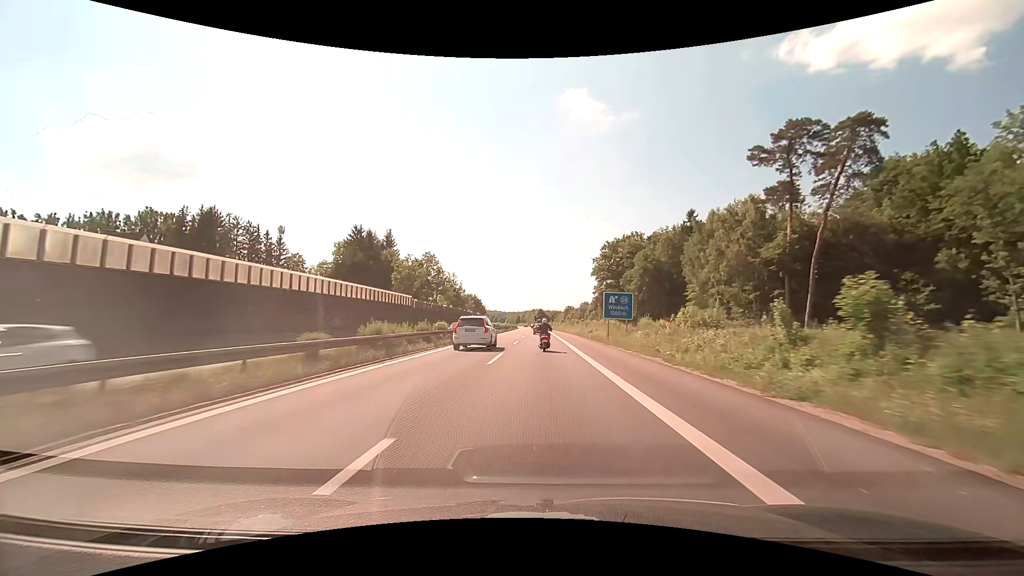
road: motorway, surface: asphalt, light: Day
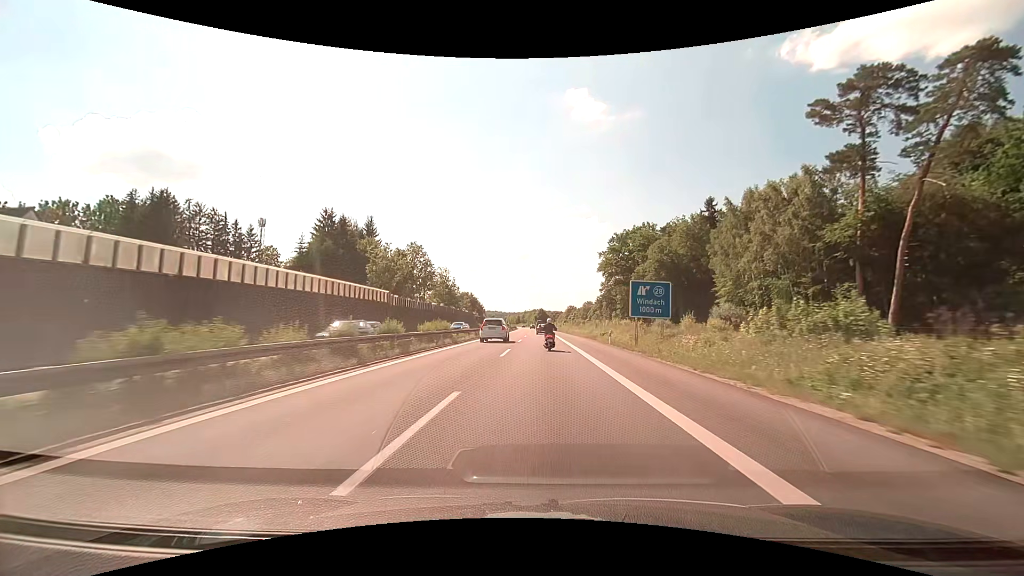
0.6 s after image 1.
(0.0, +13.1) m; 0°
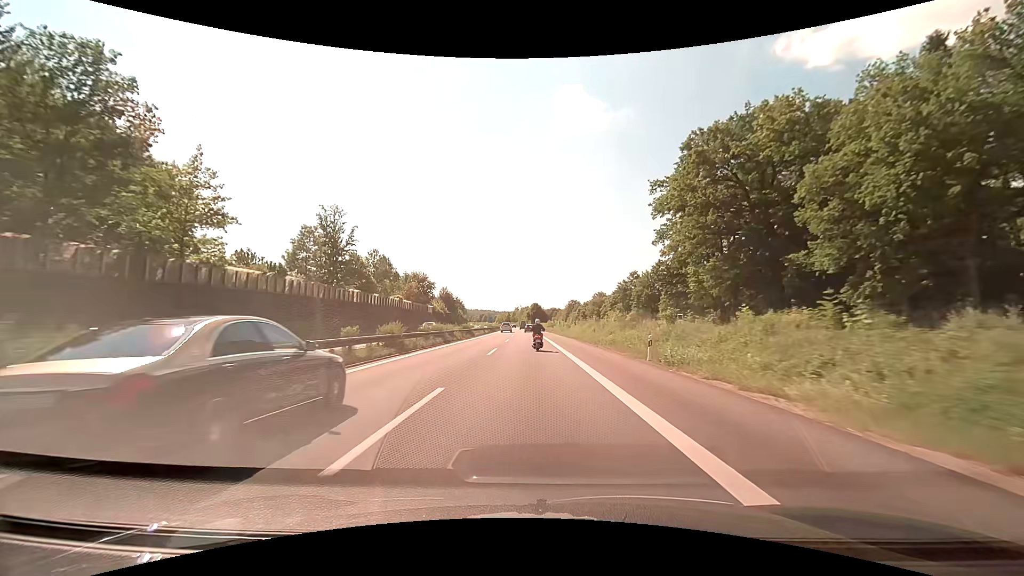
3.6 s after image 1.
(+0.8, +67.2) m; +1°
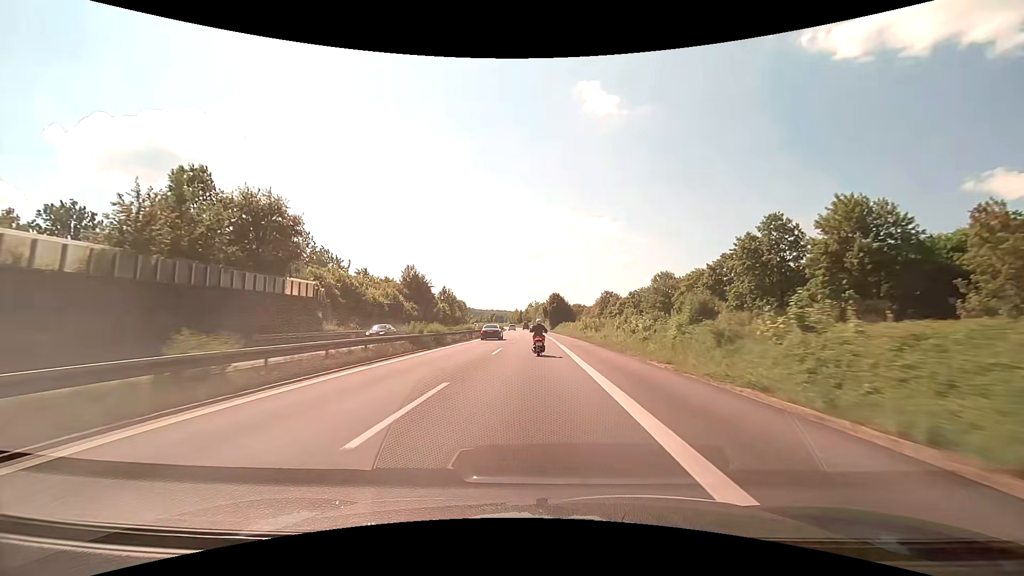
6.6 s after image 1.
(-1.0, +71.1) m; -2°
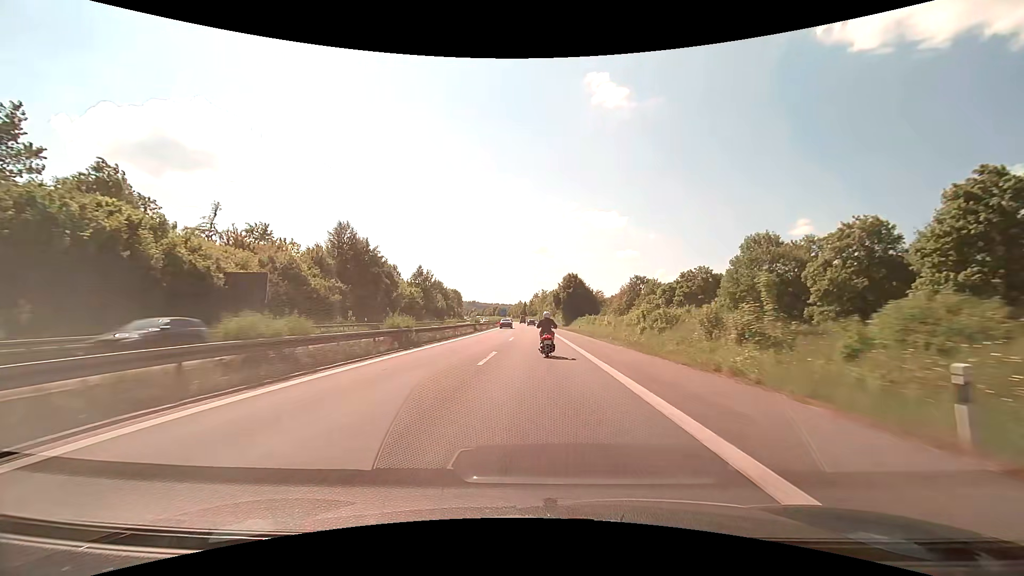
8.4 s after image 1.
(-0.4, +43.9) m; -1°
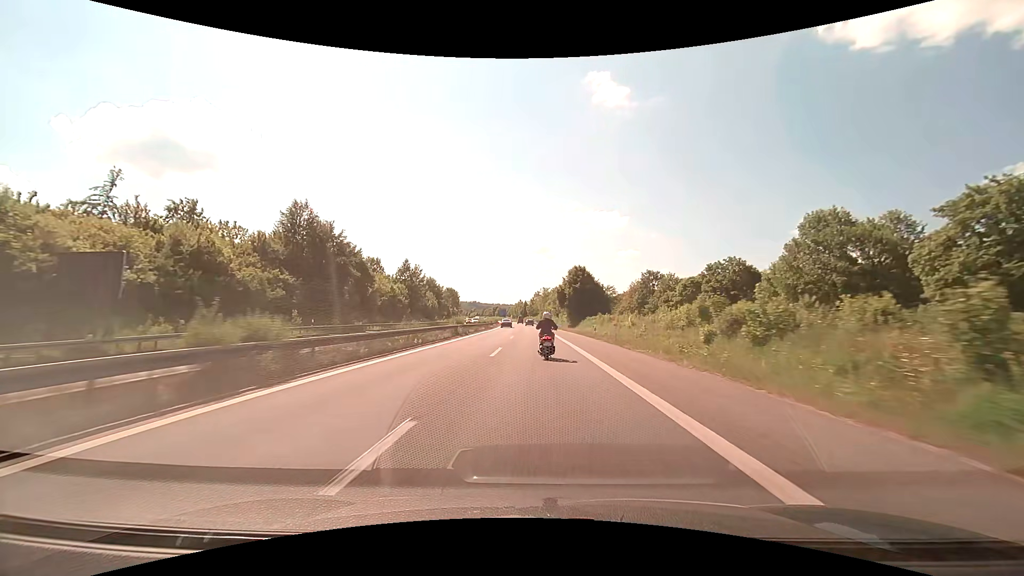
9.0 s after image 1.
(0.0, +13.9) m; 0°
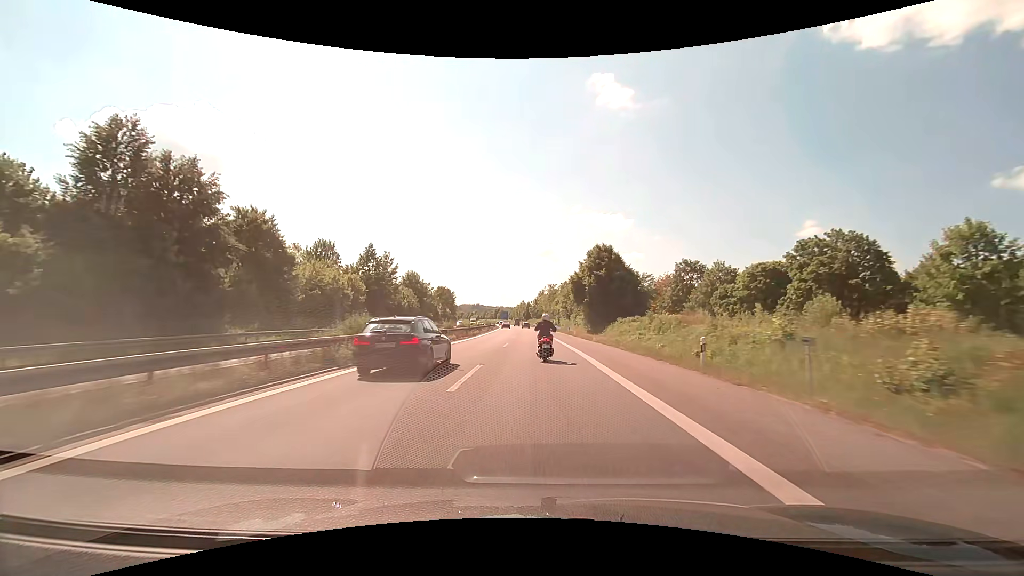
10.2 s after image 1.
(-0.1, +26.6) m; -1°
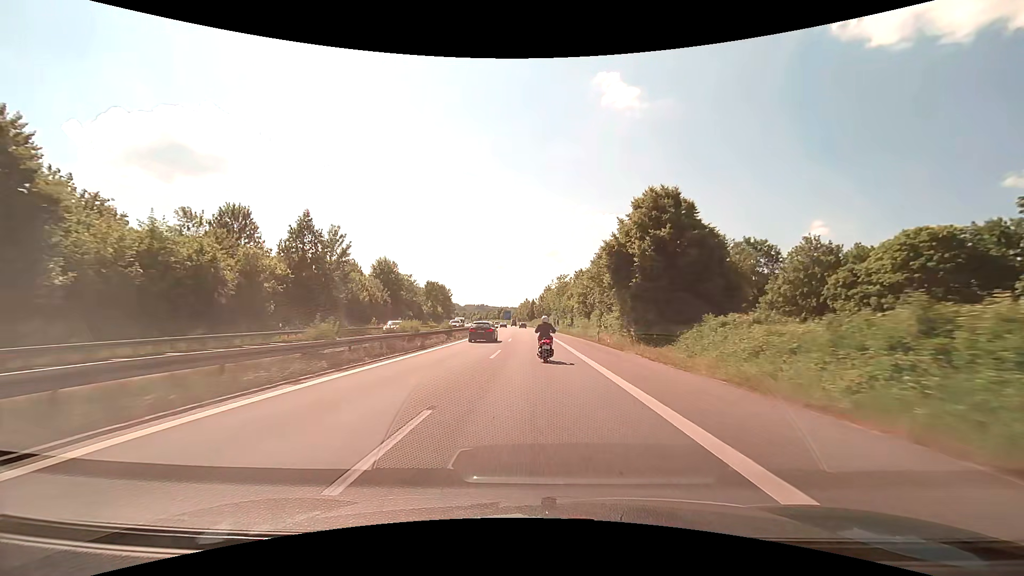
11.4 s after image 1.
(-0.1, +25.9) m; 0°
